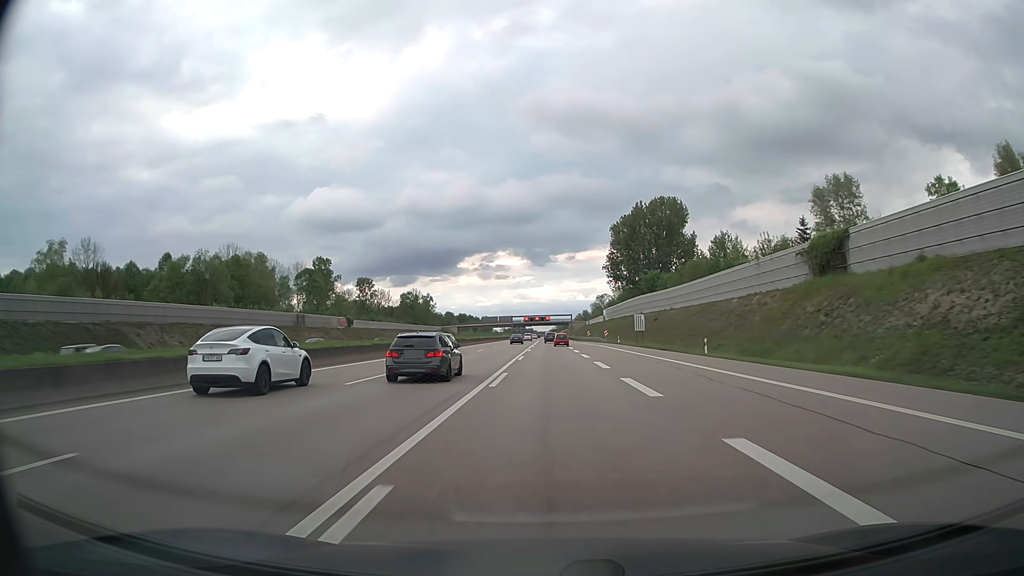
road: motorway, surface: asphalt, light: Day
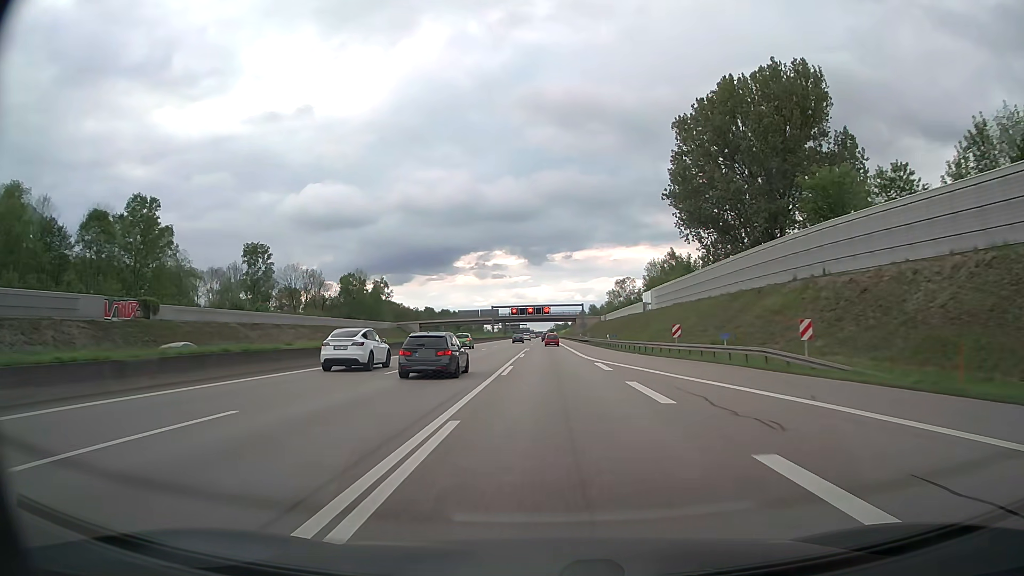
(+0.1, +84.8) m; 0°
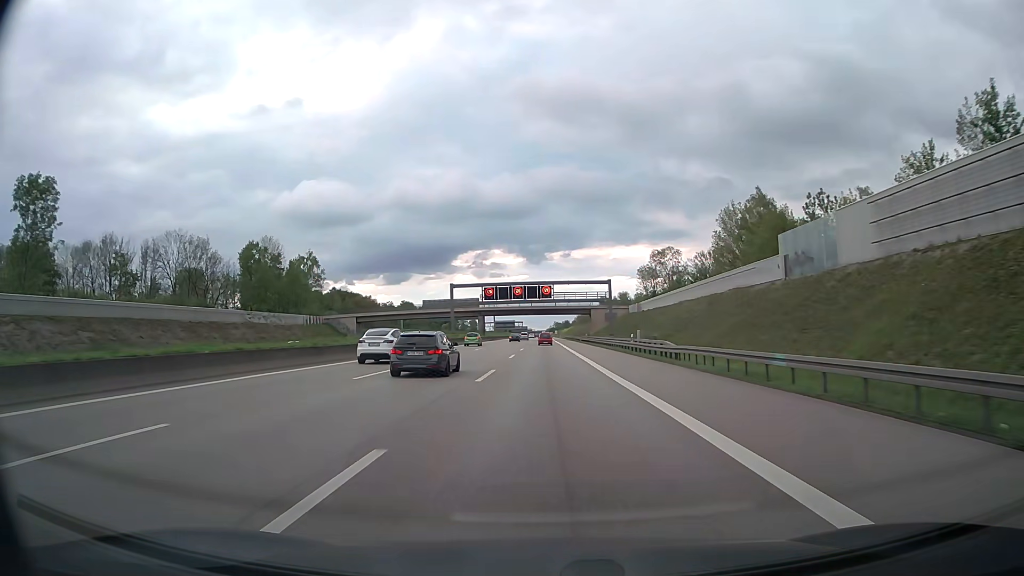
(+0.2, +70.1) m; 0°
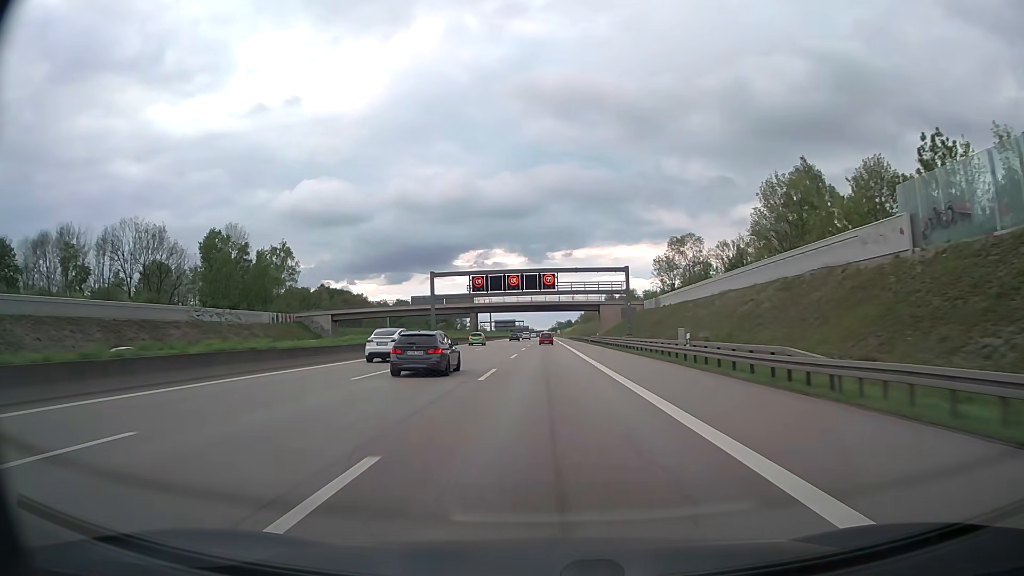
(0.0, +17.8) m; 0°
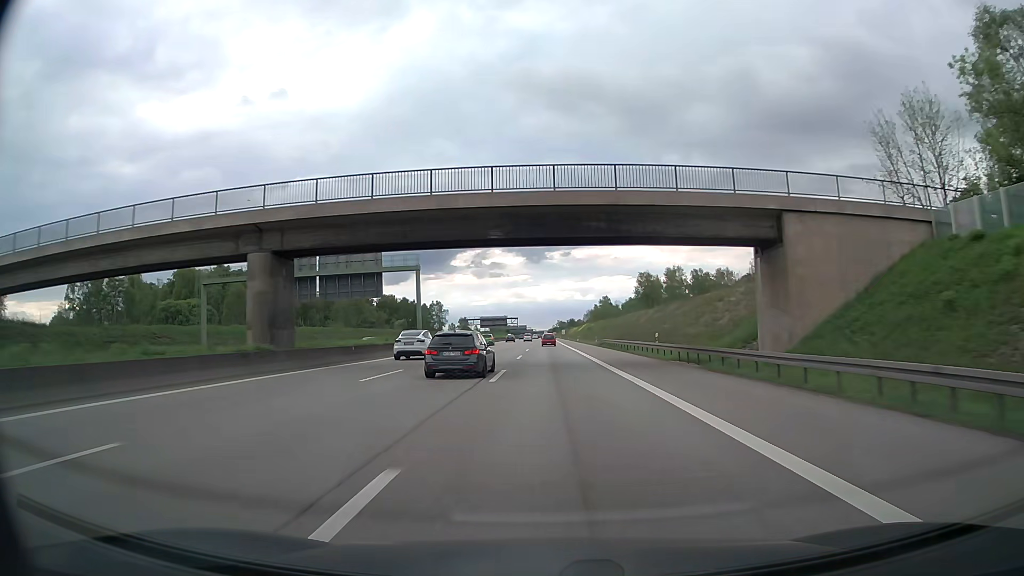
(-0.6, +90.5) m; 0°
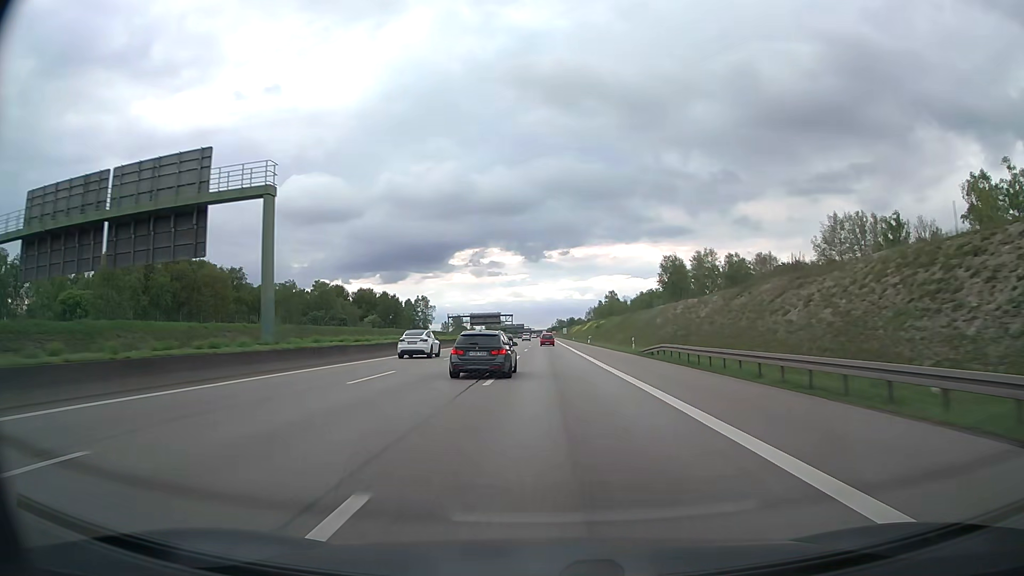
(+0.1, +36.6) m; 0°
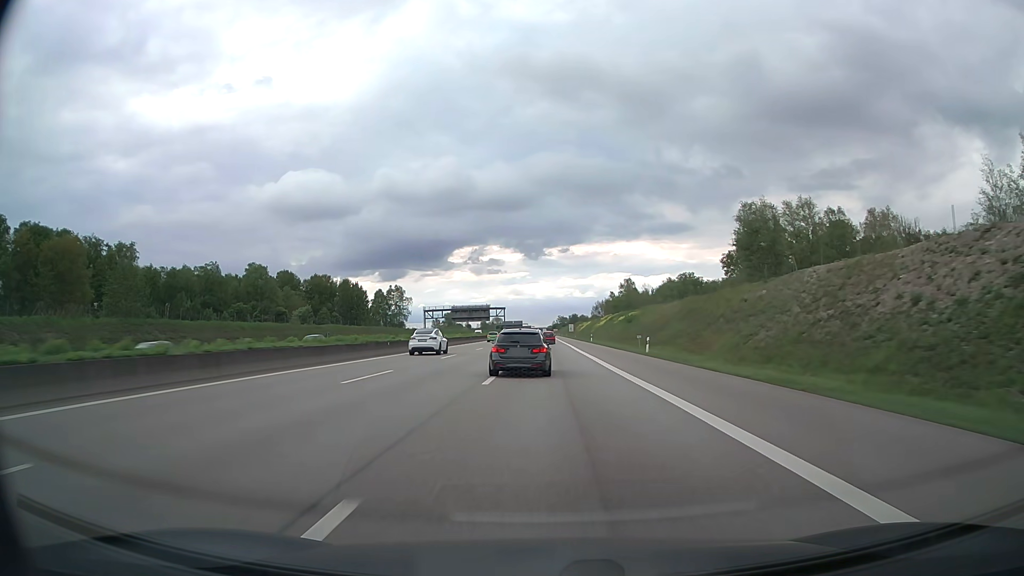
(+0.2, +54.4) m; 0°
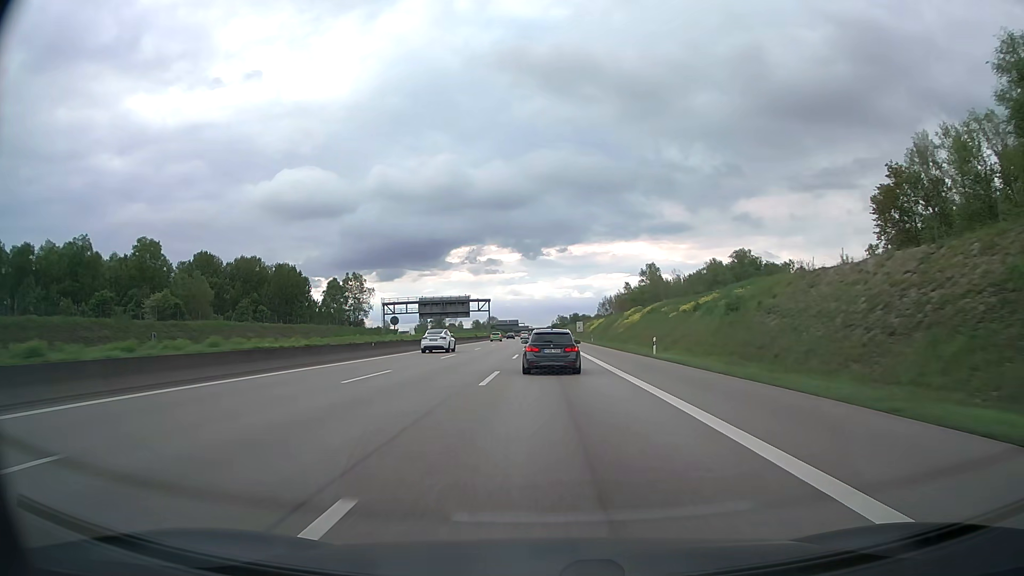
(0.0, +53.4) m; 0°
(0, +10) (0, +20) (0, +30) (0, +40) (0, +50) (0, +60) (0, +70) (0, +80) (0, +90) (0, +100) m
